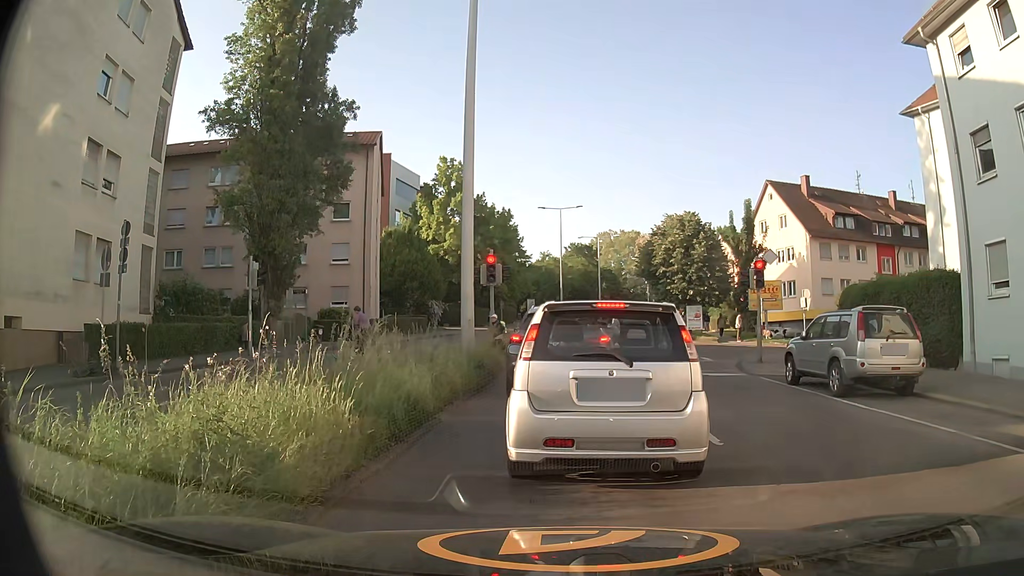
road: secondary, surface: asphalt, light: Day
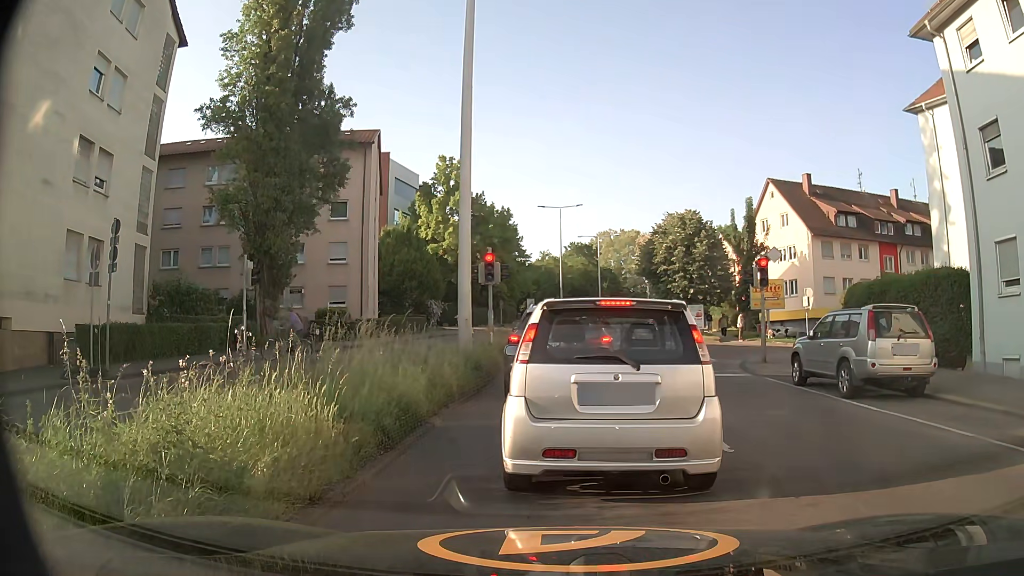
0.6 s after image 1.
(0.0, +0.4) m; 0°
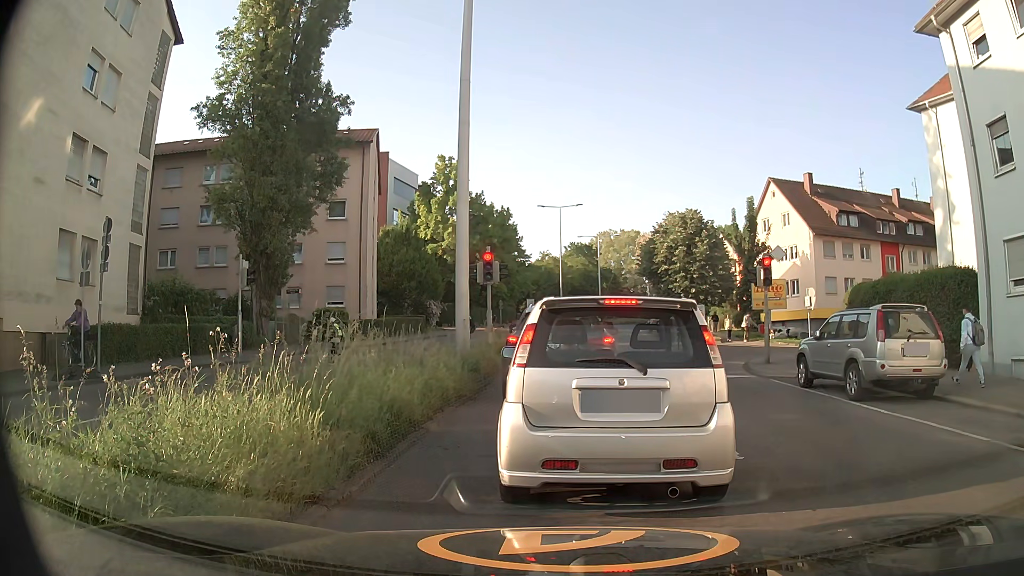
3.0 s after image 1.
(0.0, +0.4) m; 0°
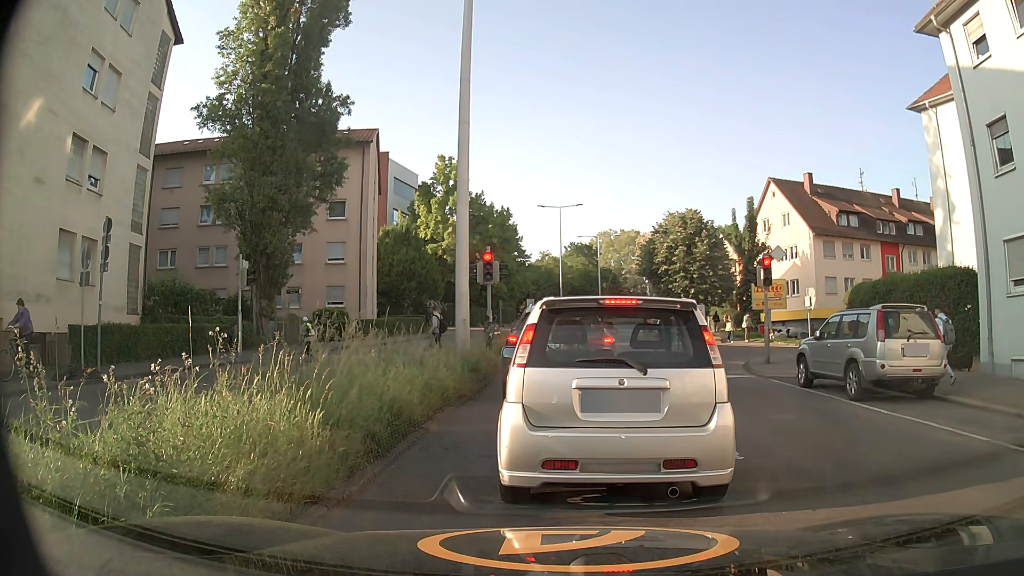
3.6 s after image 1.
(0.0, 0.0) m; 0°
(0, +10) (0, +20) (+1, +30) (+1, +40) (+1, +50) (+2, +60) (+3, +70) (+4, +80) (+5, +90) (+7, +100) m
